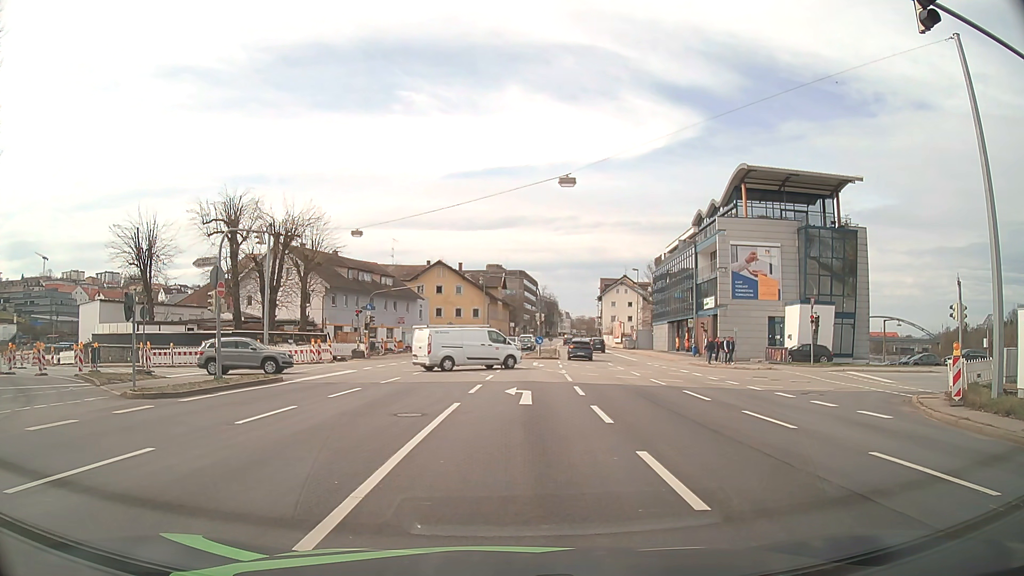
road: primary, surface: asphalt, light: Day
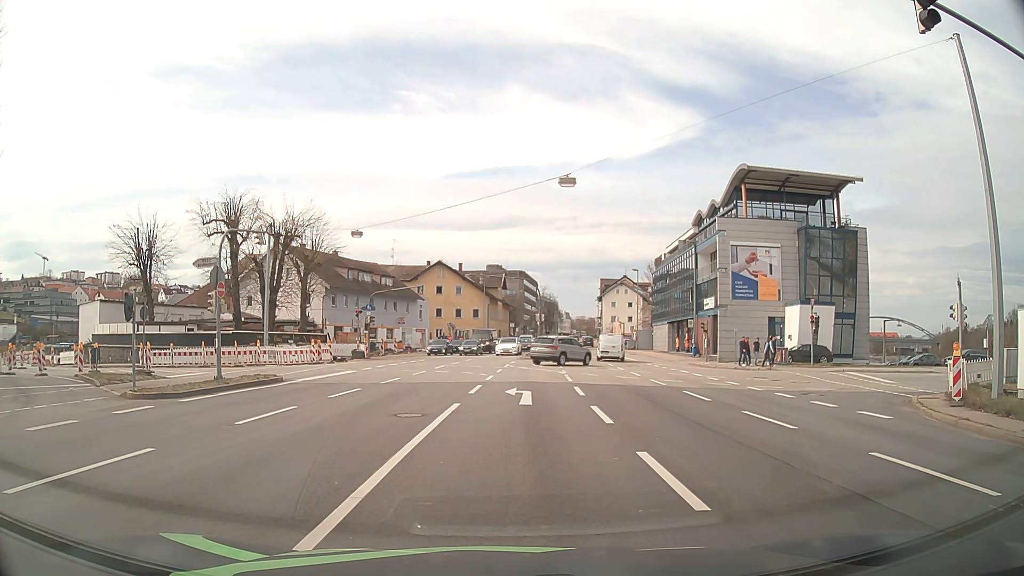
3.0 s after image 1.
(0.0, 0.0) m; 0°
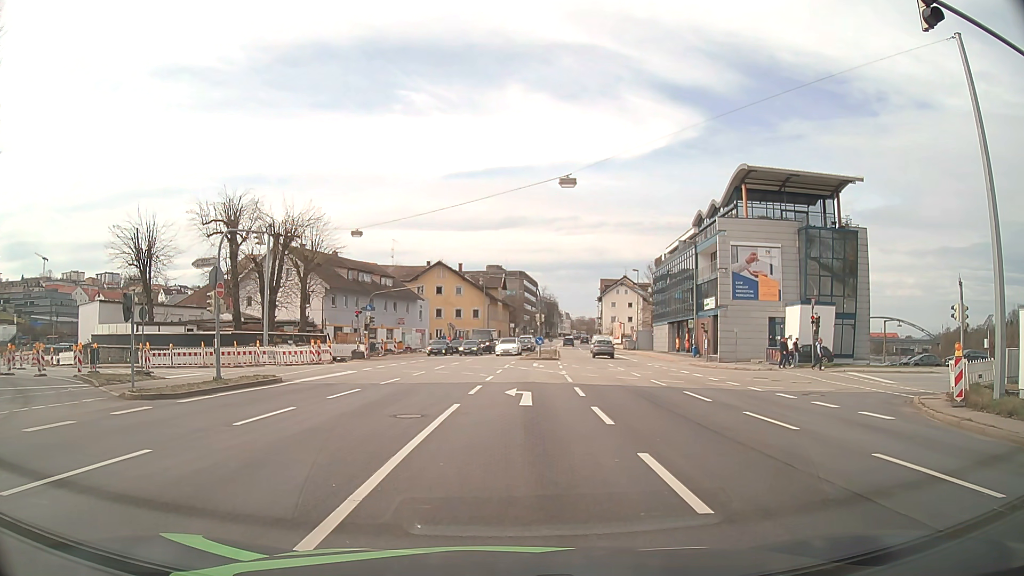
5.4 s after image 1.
(0.0, 0.0) m; 0°
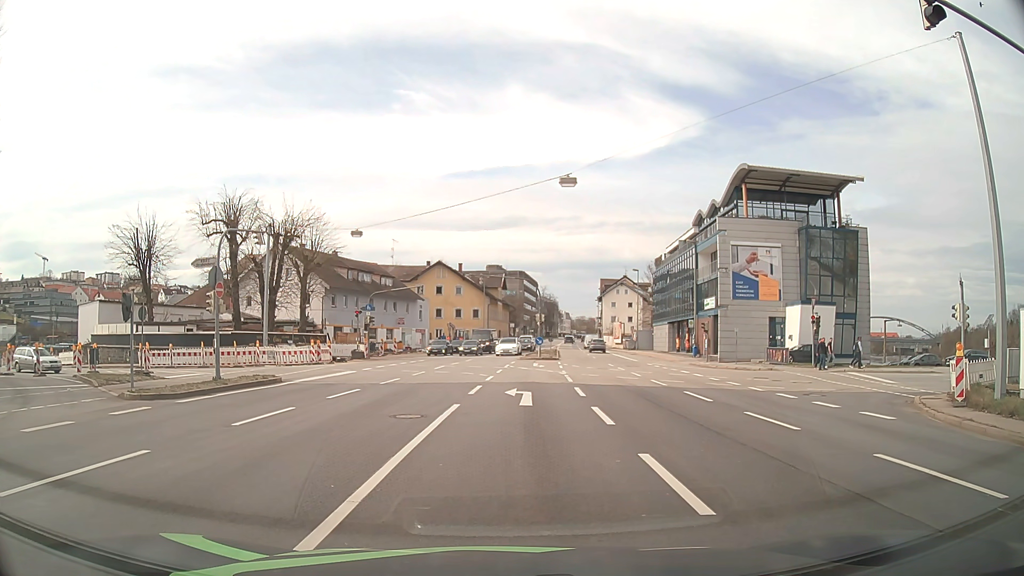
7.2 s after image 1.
(0.0, +0.1) m; 0°
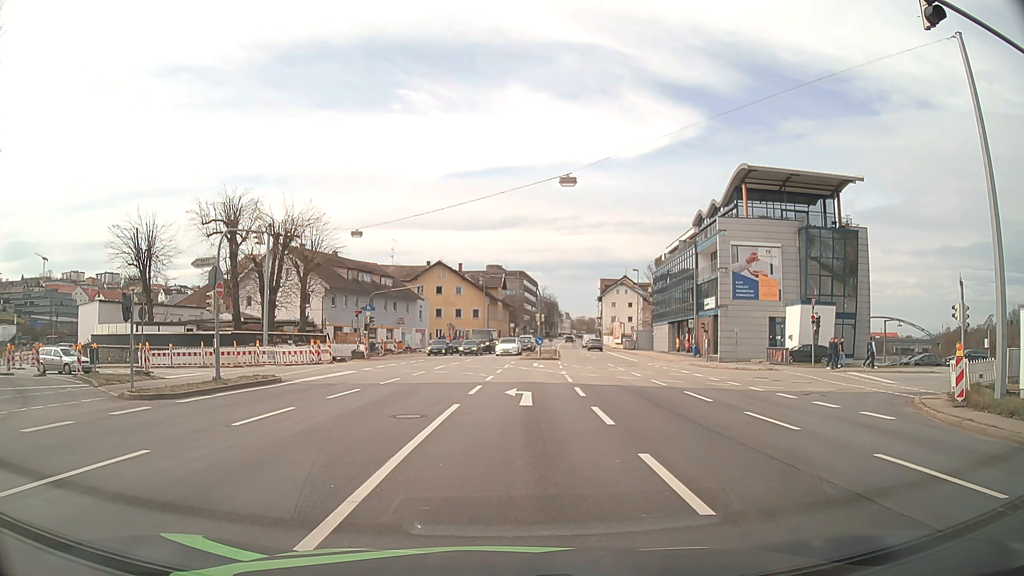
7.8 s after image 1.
(0.0, 0.0) m; 0°
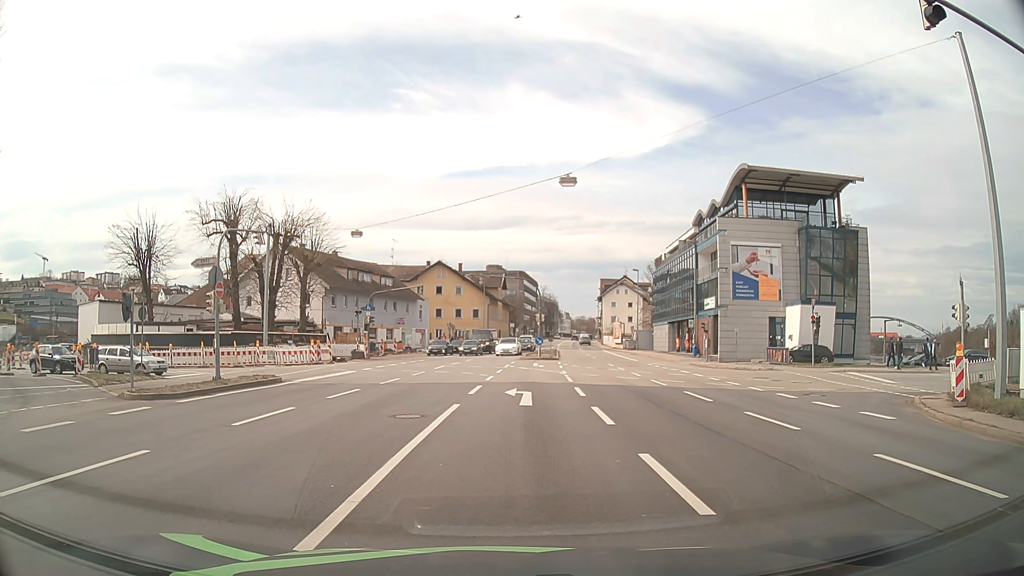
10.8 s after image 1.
(0.0, 0.0) m; 0°
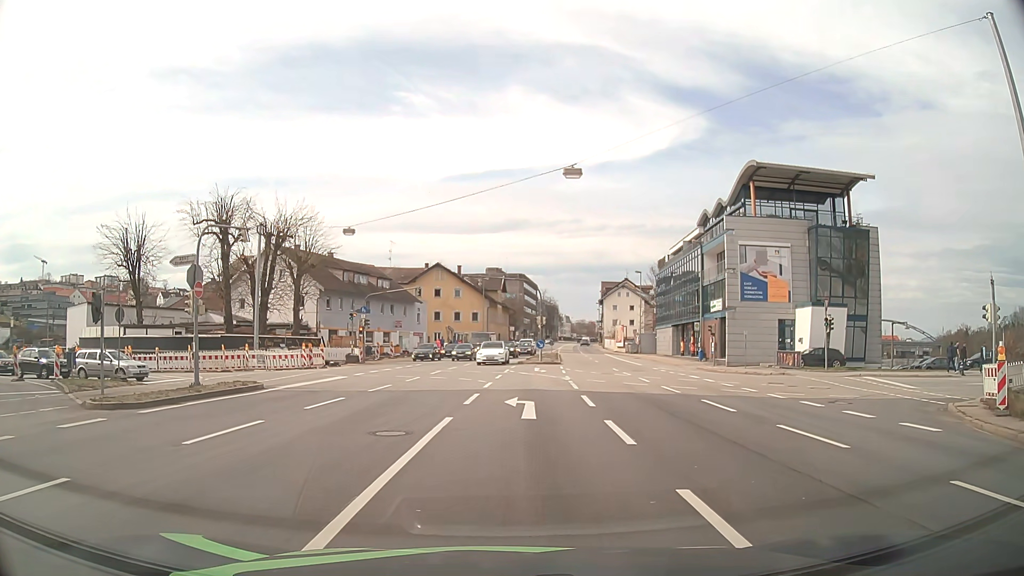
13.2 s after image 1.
(0.0, +2.0) m; -2°
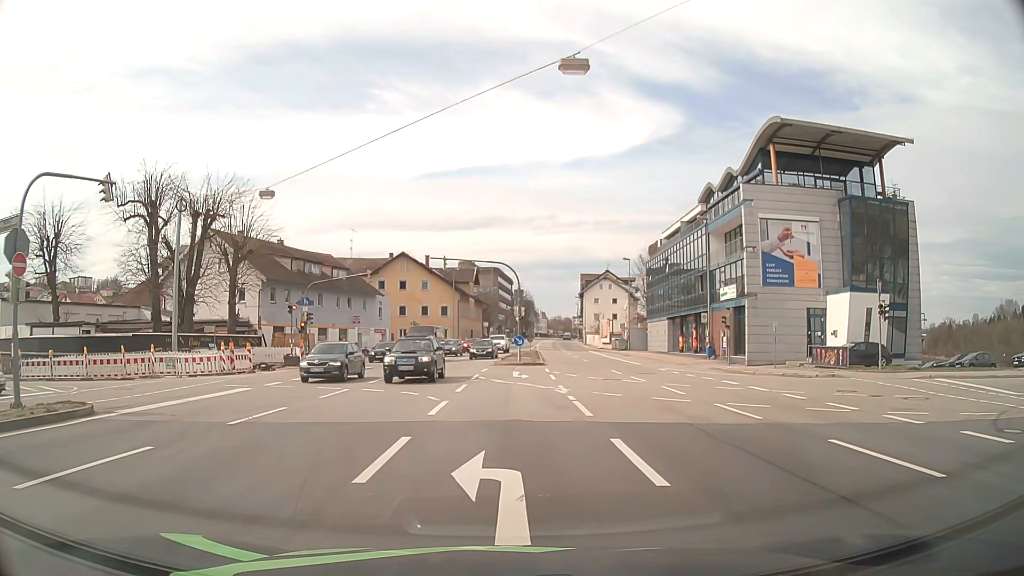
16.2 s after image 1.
(+0.4, +9.3) m; +3°
(0, +10) (-1, +20) (-9, +26) (-19, +26) (-29, +27) (-38, +30) (-46, +36) (-53, +43) (-59, +51) (-67, +57) m
